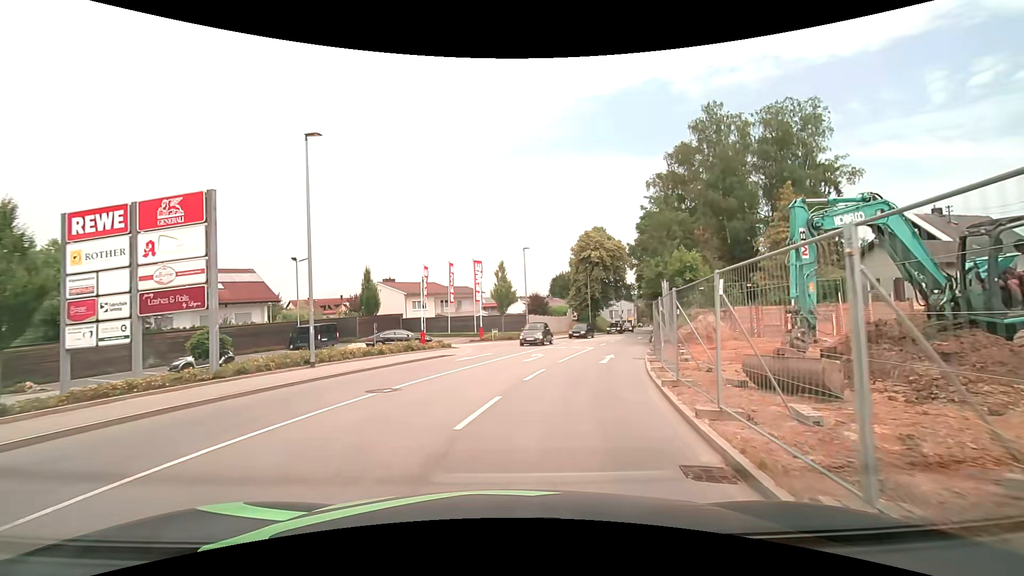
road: tertiary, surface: asphalt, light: Day
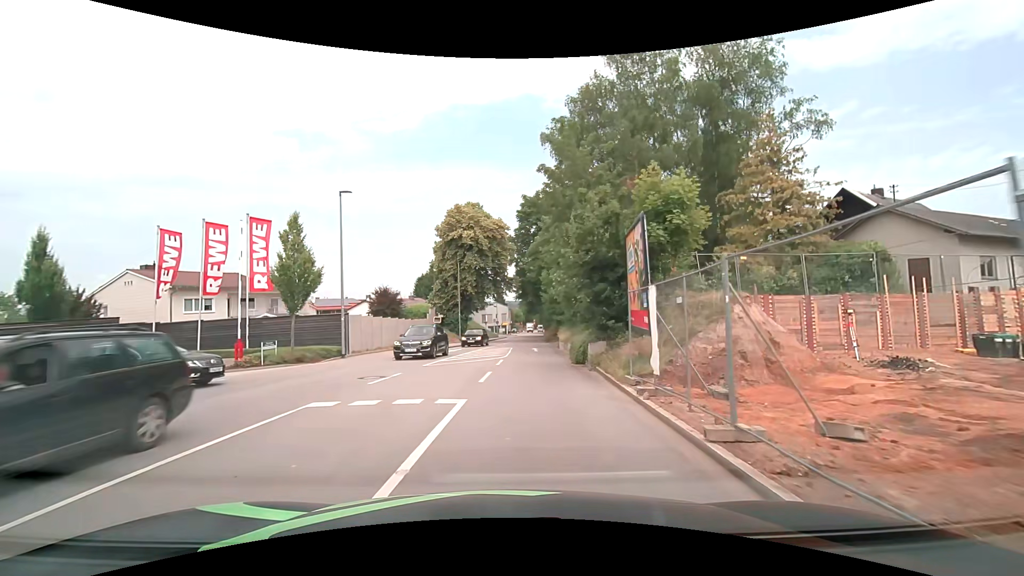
(+2.7, +19.4) m; +14°
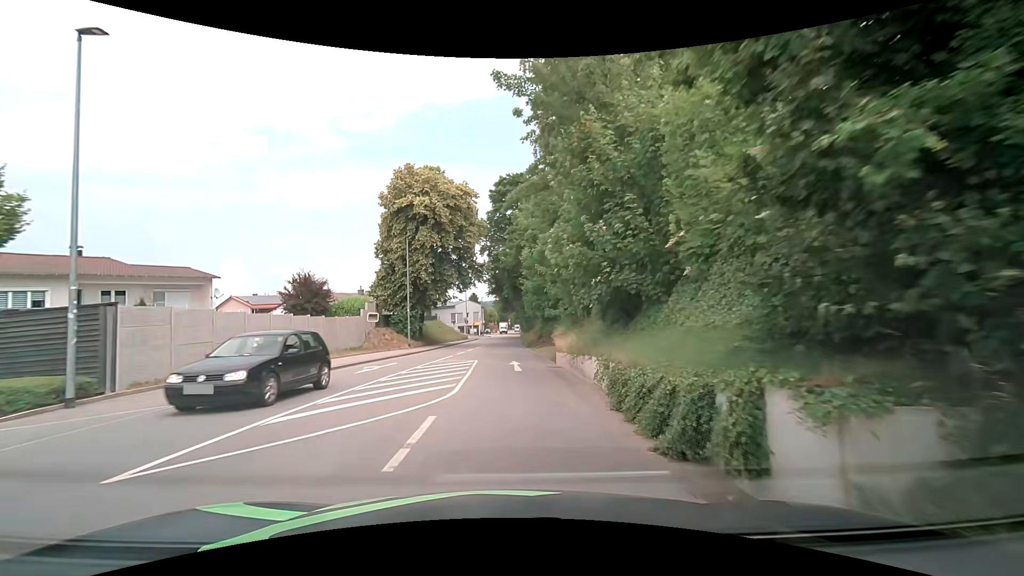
(+0.5, +13.4) m; +3°
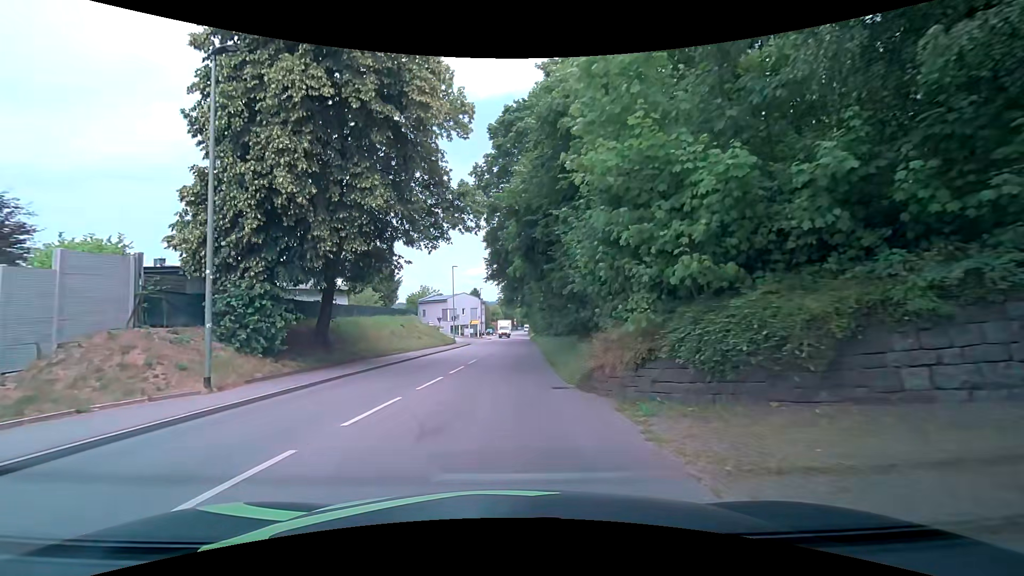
(-0.2, +24.5) m; -1°
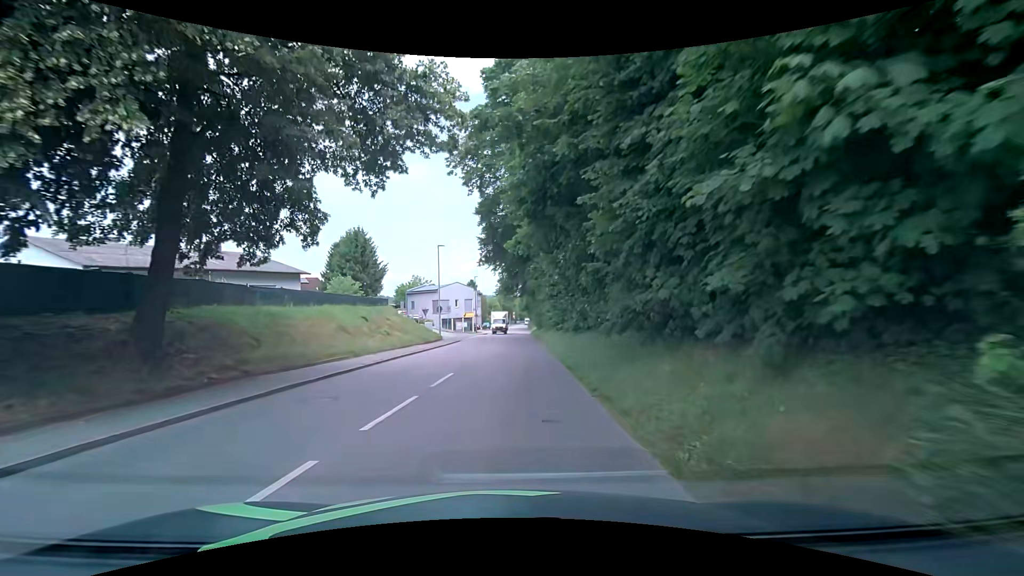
(0.0, +9.6) m; 0°
(0, +10) (0, +20) (+1, +30) (+1, +40) (+2, +50) (+3, +60) (+3, +70) (+4, +80) (+4, +90) (+4, +100) m
